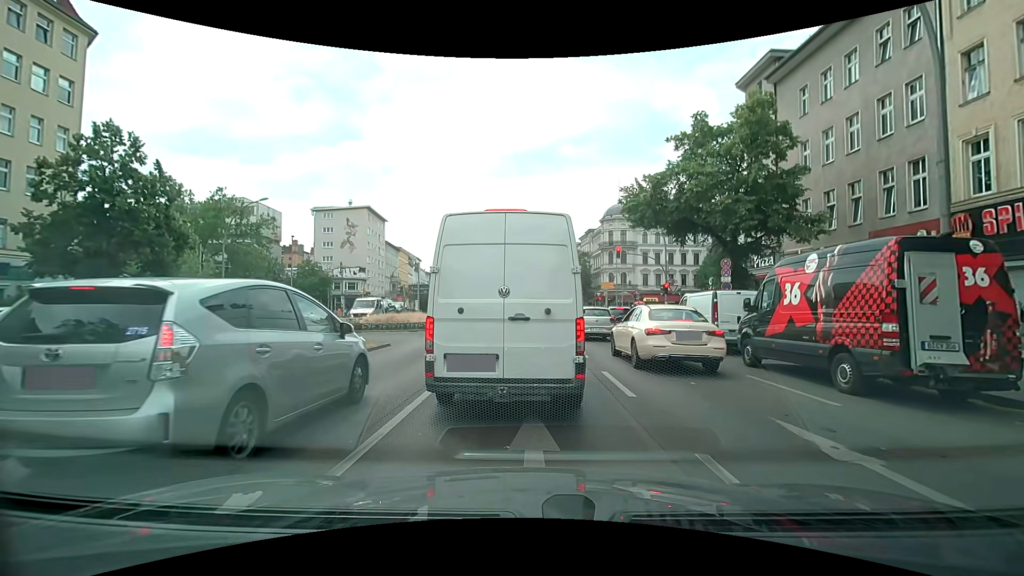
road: primary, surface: asphalt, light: Day
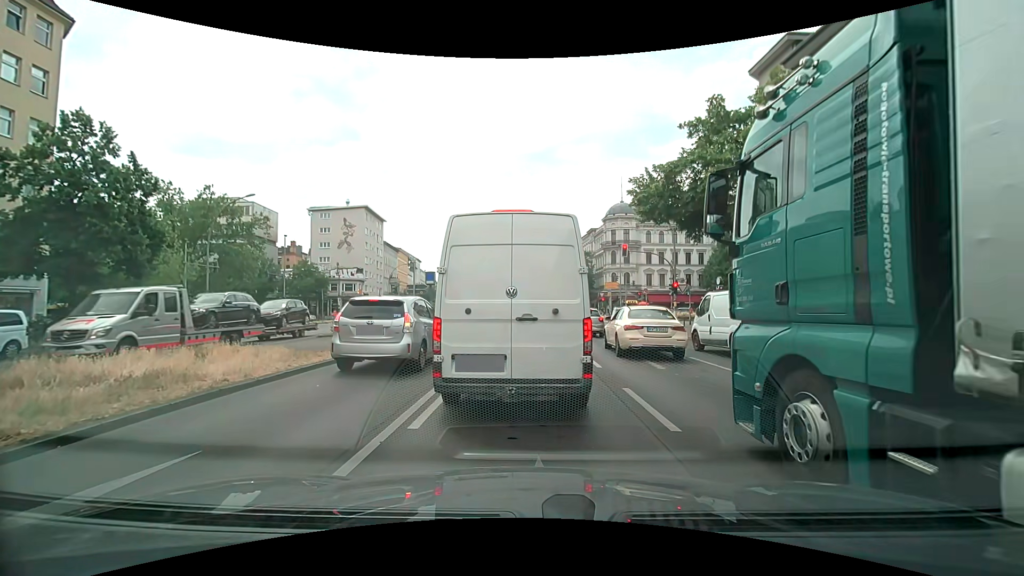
(0.0, +2.1) m; 0°
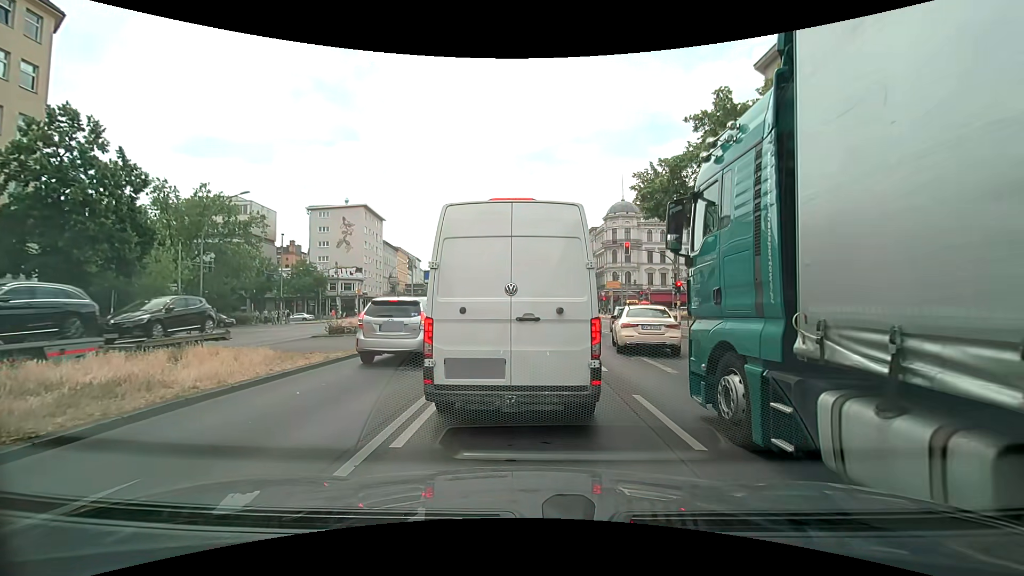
(0.0, +0.7) m; 0°
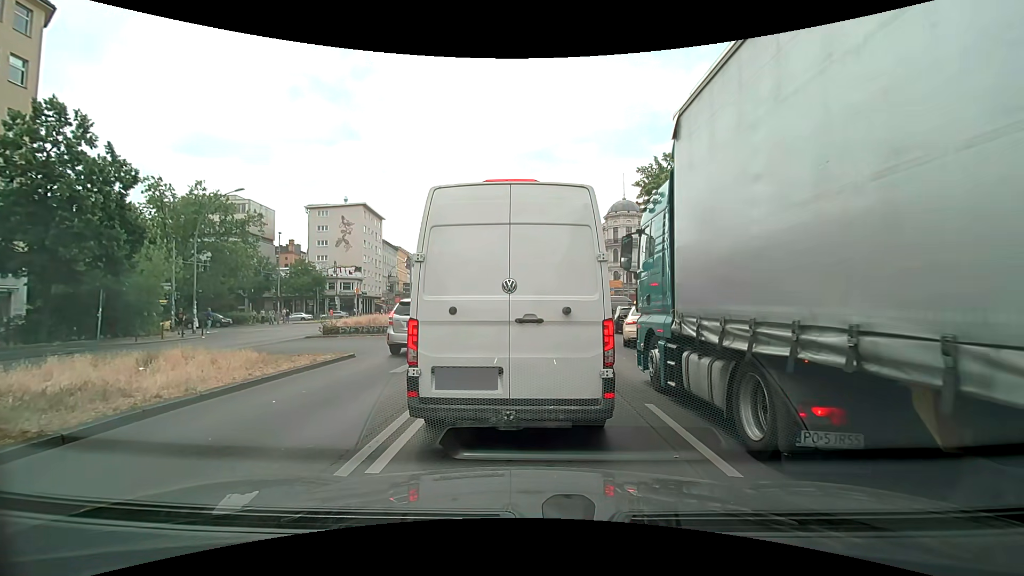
(0.0, +0.7) m; 0°
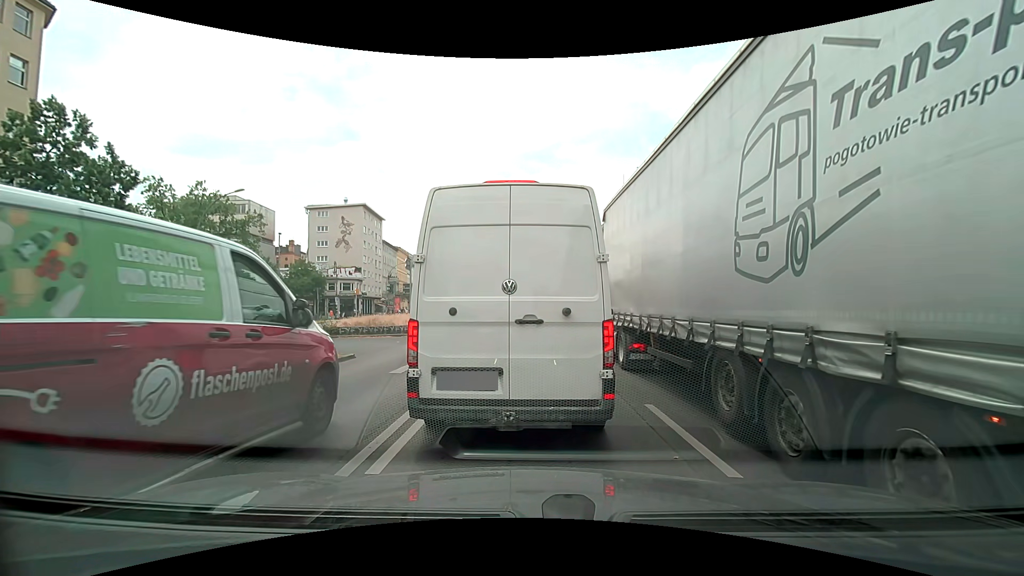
(0.0, +0.1) m; 0°
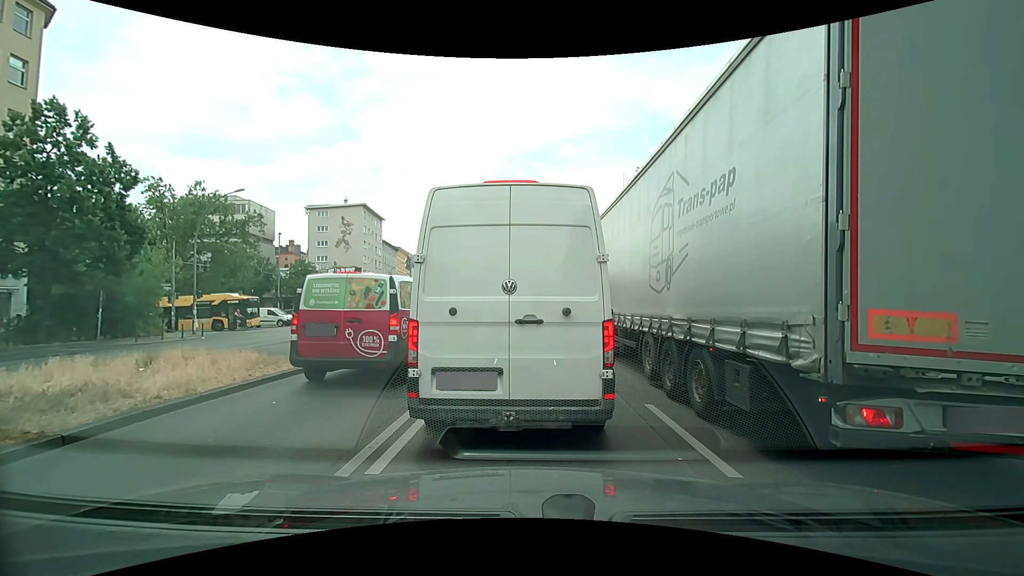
(0.0, 0.0) m; 0°
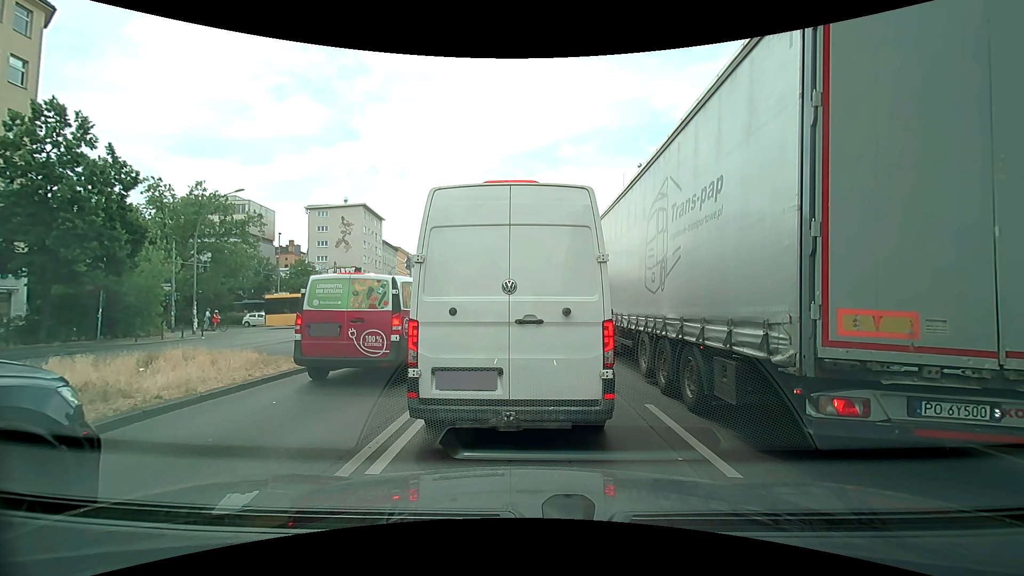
(0.0, 0.0) m; 0°
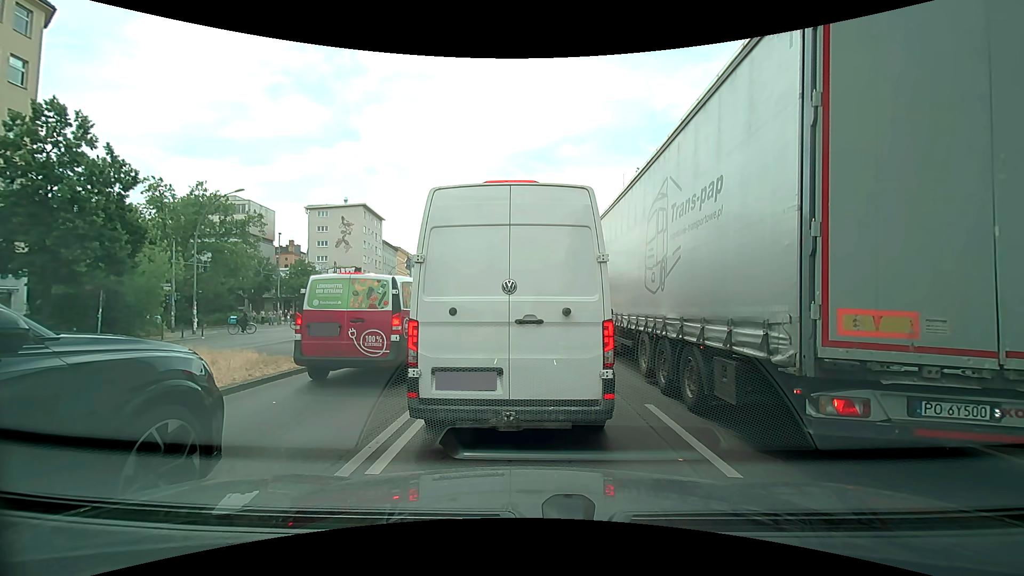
(0.0, 0.0) m; 0°
